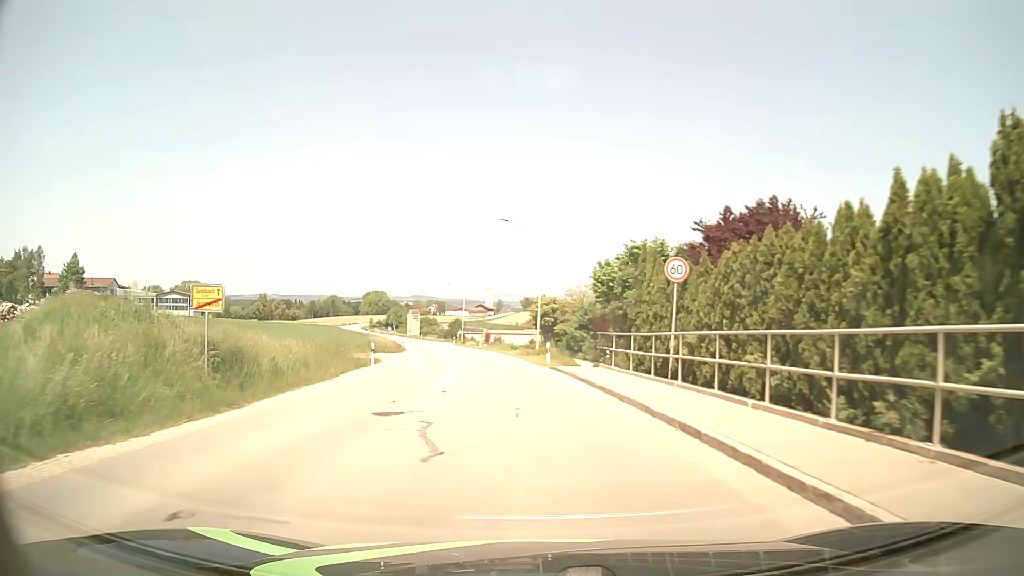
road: tertiary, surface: asphalt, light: Day
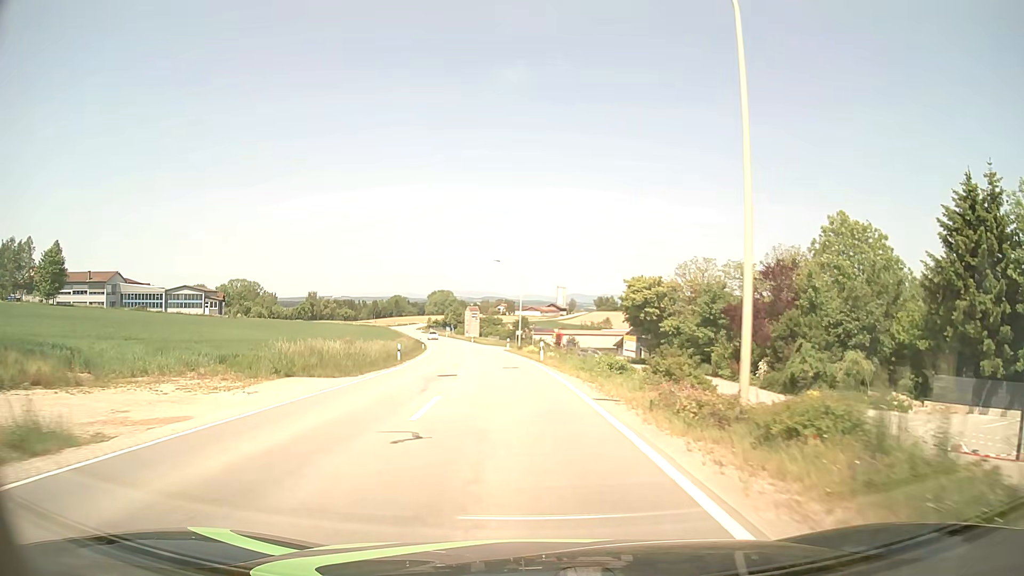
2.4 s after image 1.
(-1.7, +30.7) m; -6°
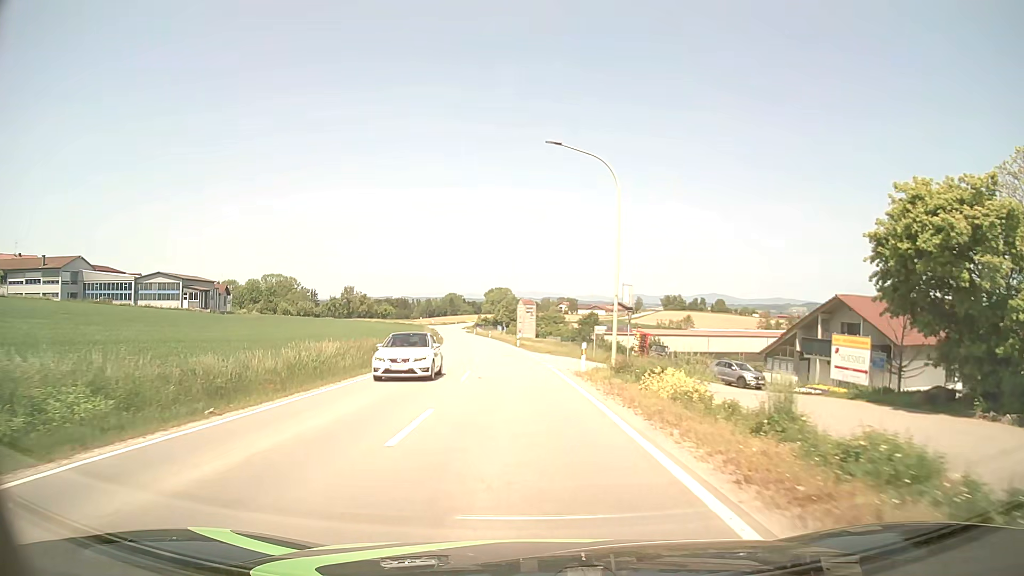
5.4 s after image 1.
(-1.8, +38.2) m; -5°
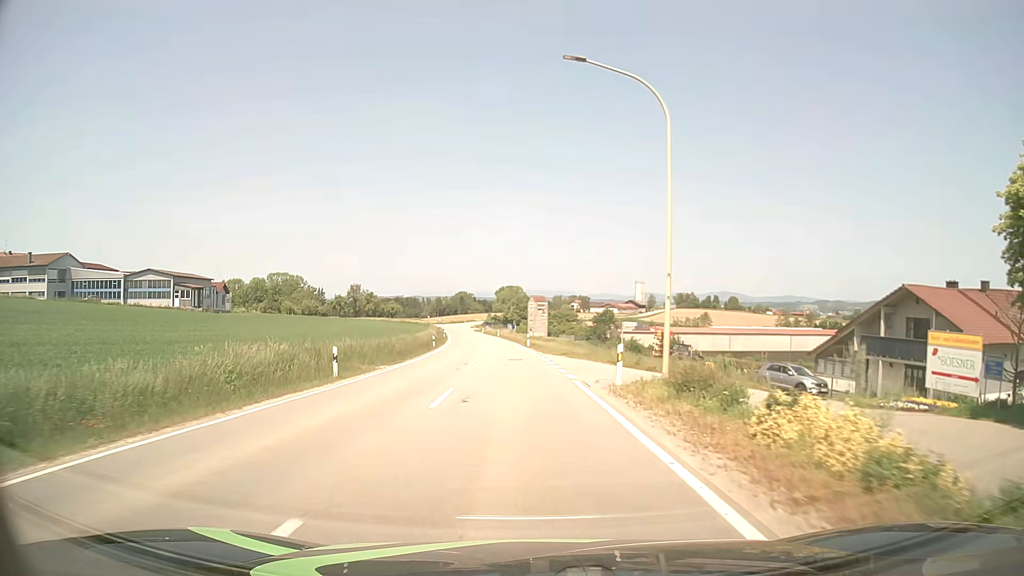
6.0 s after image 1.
(-0.1, +7.6) m; -1°
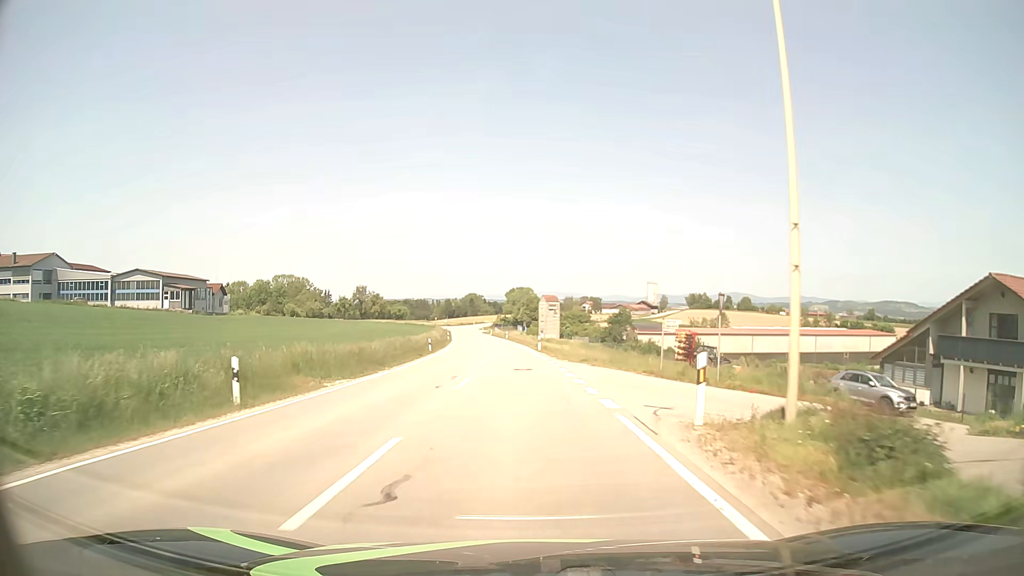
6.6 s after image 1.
(-0.1, +7.6) m; -1°
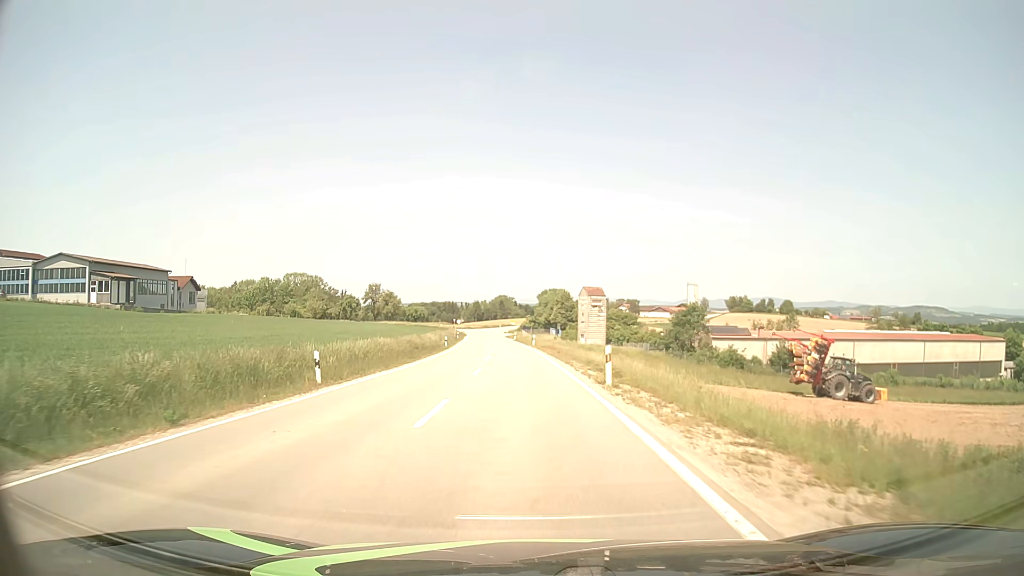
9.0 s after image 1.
(-0.7, +30.5) m; -3°
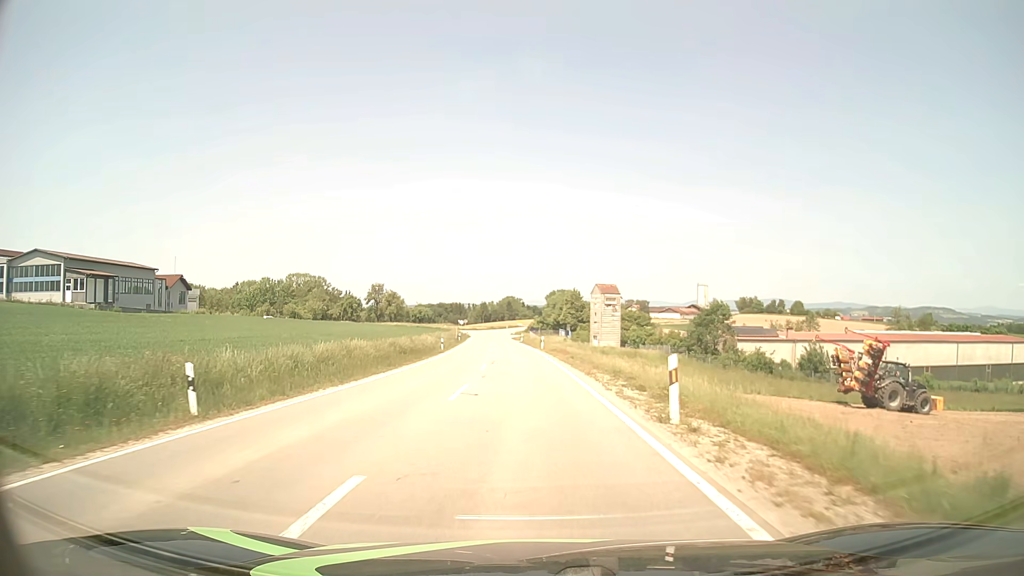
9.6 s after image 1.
(0.0, +7.6) m; -1°
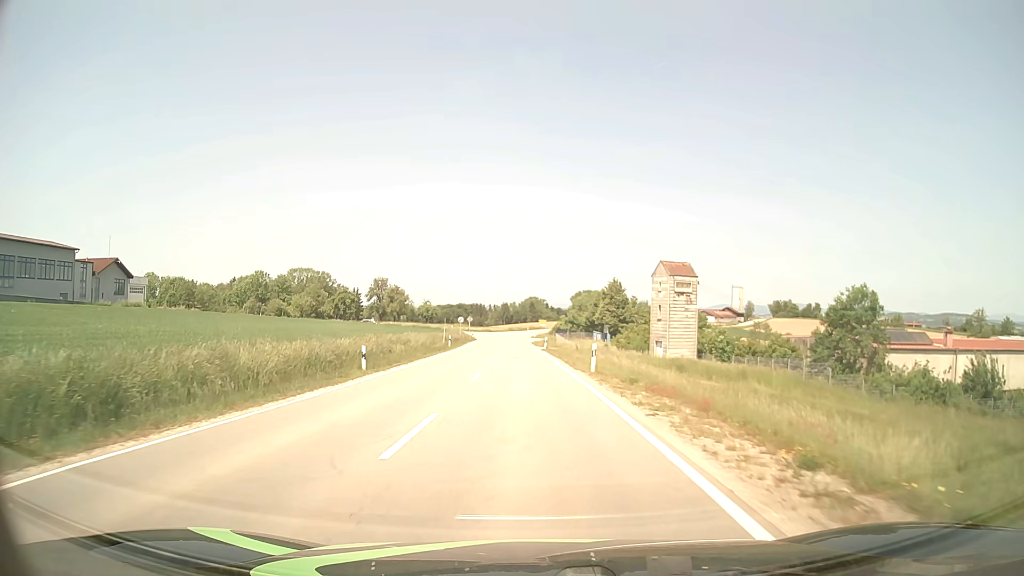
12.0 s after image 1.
(-0.5, +30.4) m; -2°
(0, +10) (0, +20) (-1, +30) (-1, +40) (-1, +50) (-2, +60) (-2, +70) (-2, +80) (-2, +90) (-3, +100) m
